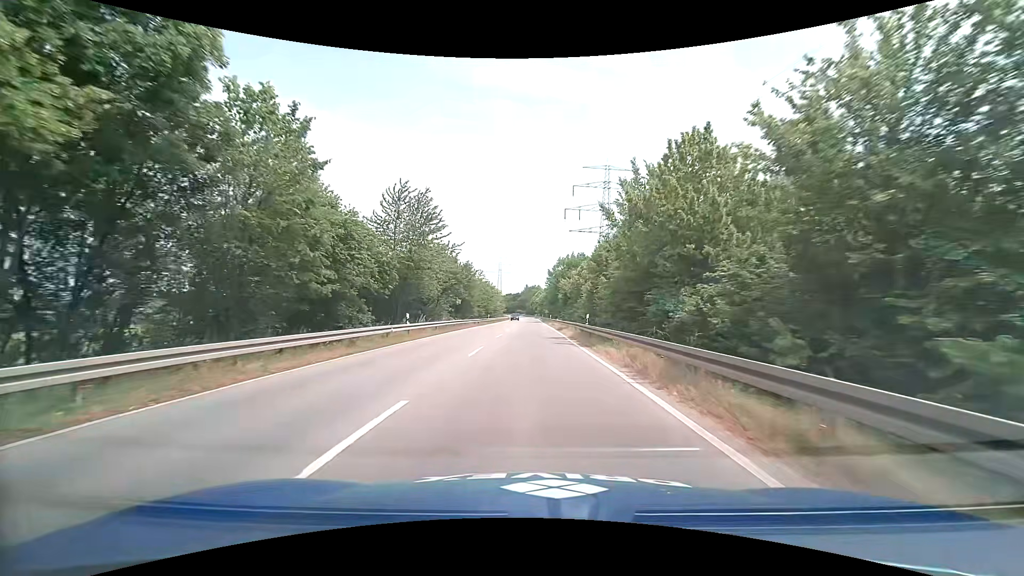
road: primary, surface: asphalt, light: Day
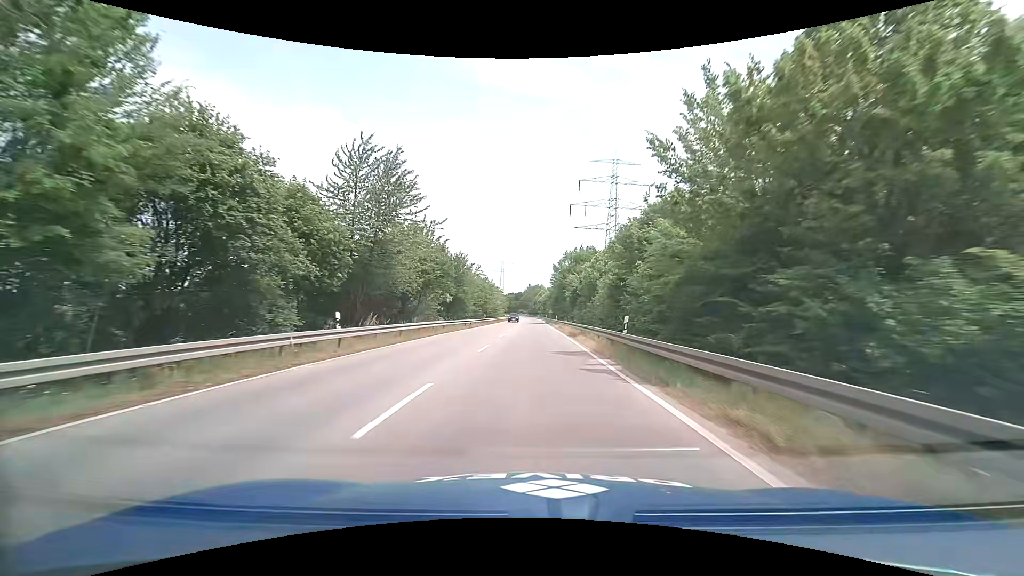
(0.0, +10.2) m; 0°
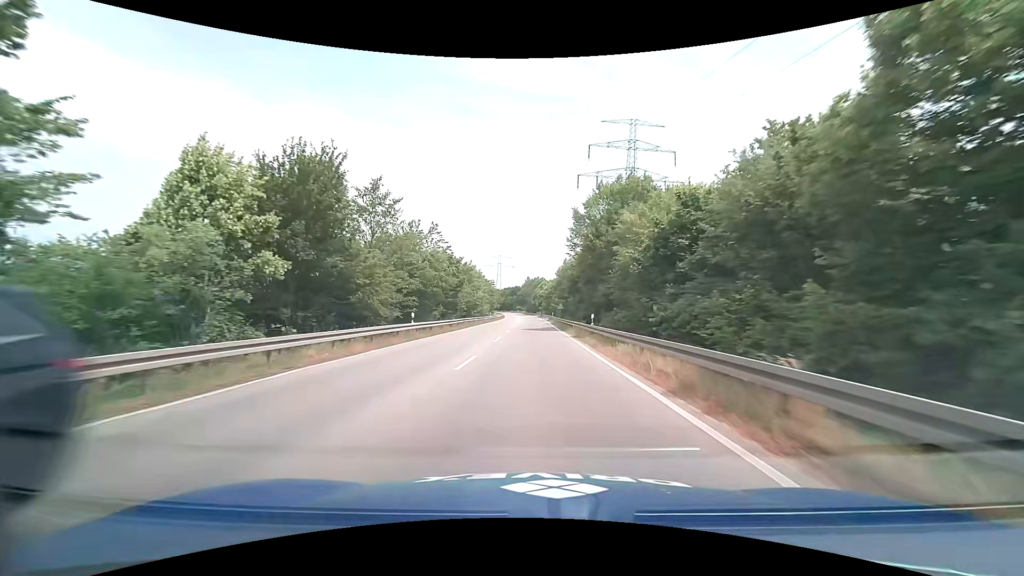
(+0.1, +40.9) m; 0°
(0, +10) (0, +20) (0, +30) (0, +40) (0, +50) (0, +60) (0, +70) (0, +80) (0, +90) (0, +100) m
